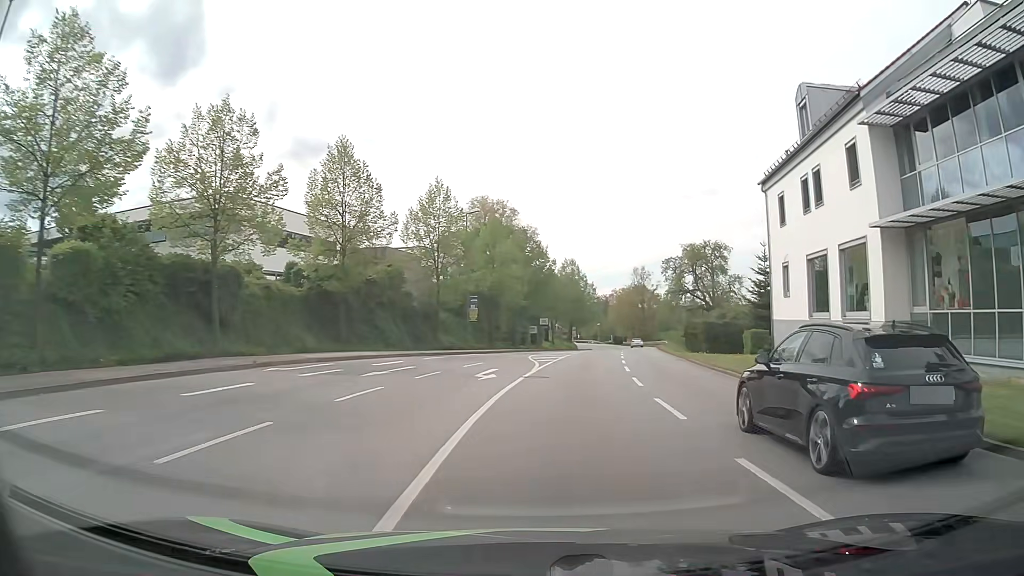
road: tertiary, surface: asphalt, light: Day
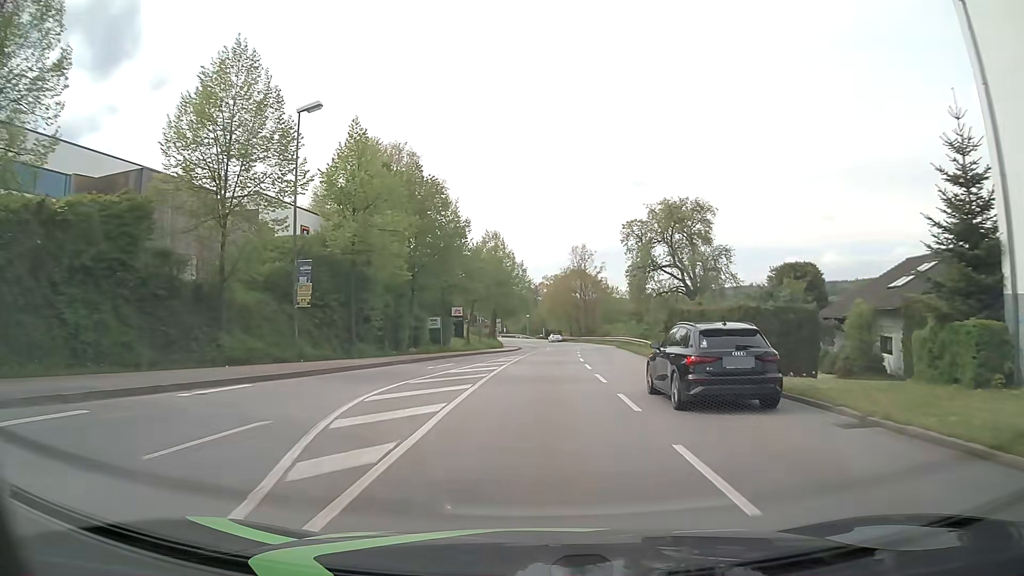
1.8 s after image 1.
(+1.4, +23.4) m; +6°
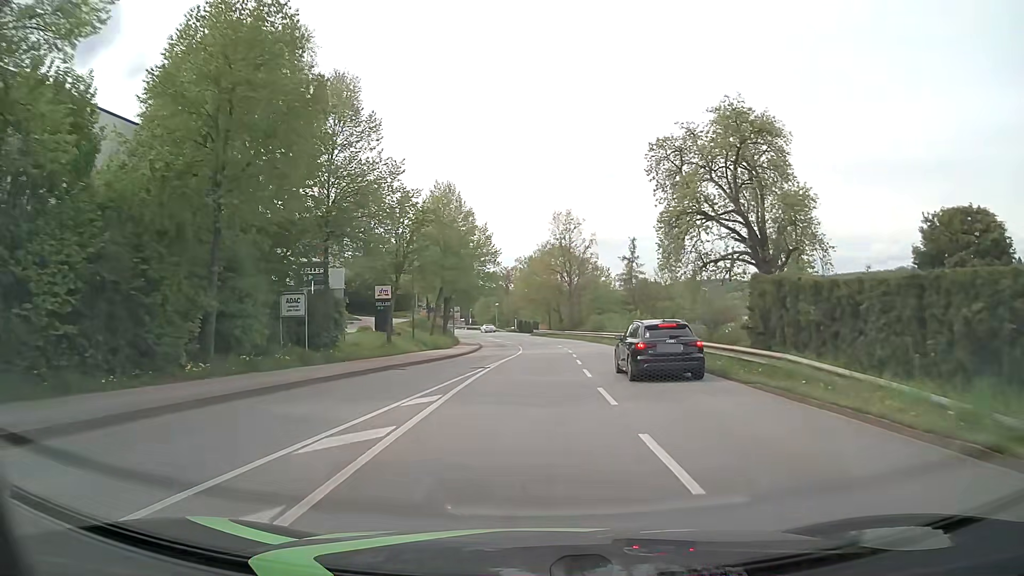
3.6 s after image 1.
(+0.5, +23.4) m; +2°
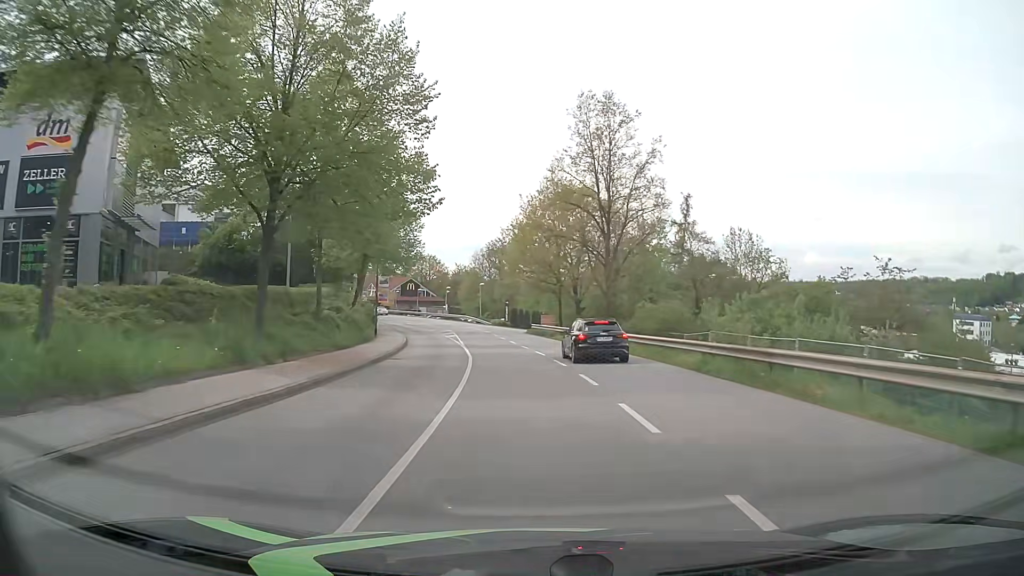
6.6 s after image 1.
(+0.3, +38.9) m; 0°
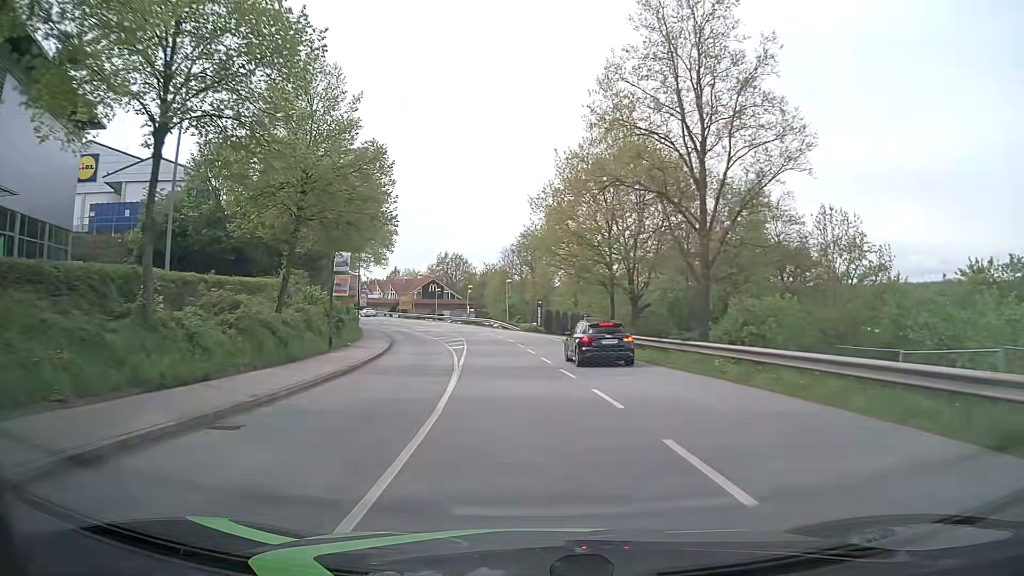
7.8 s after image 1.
(-0.4, +15.4) m; -3°
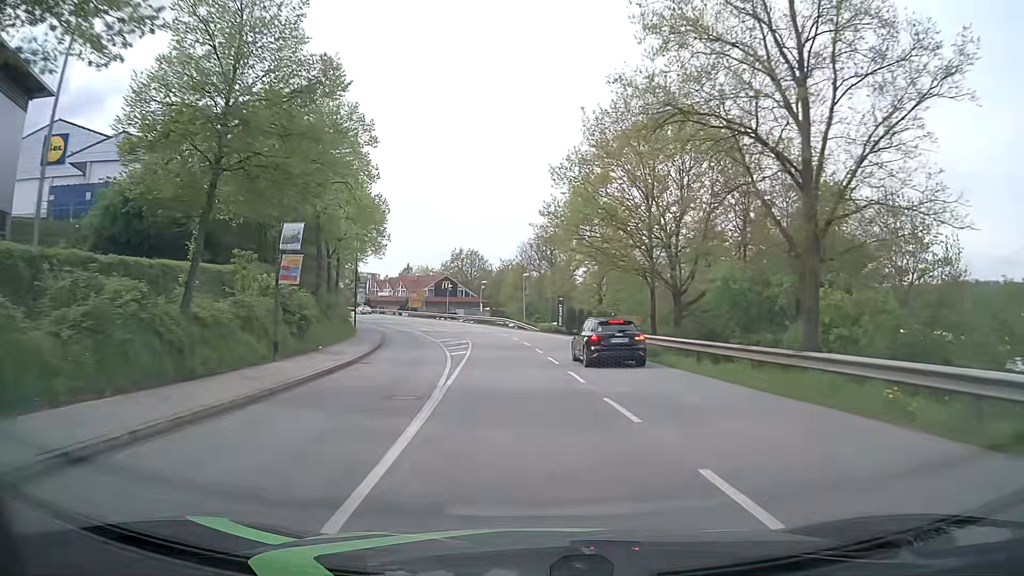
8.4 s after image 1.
(-0.1, +7.6) m; -2°
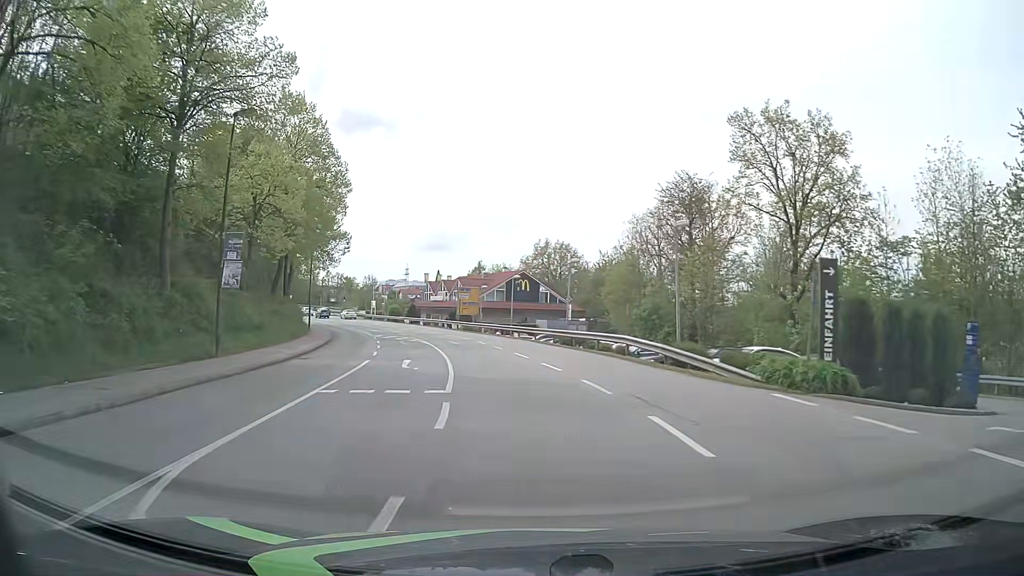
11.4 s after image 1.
(-2.2, +37.8) m; -9°
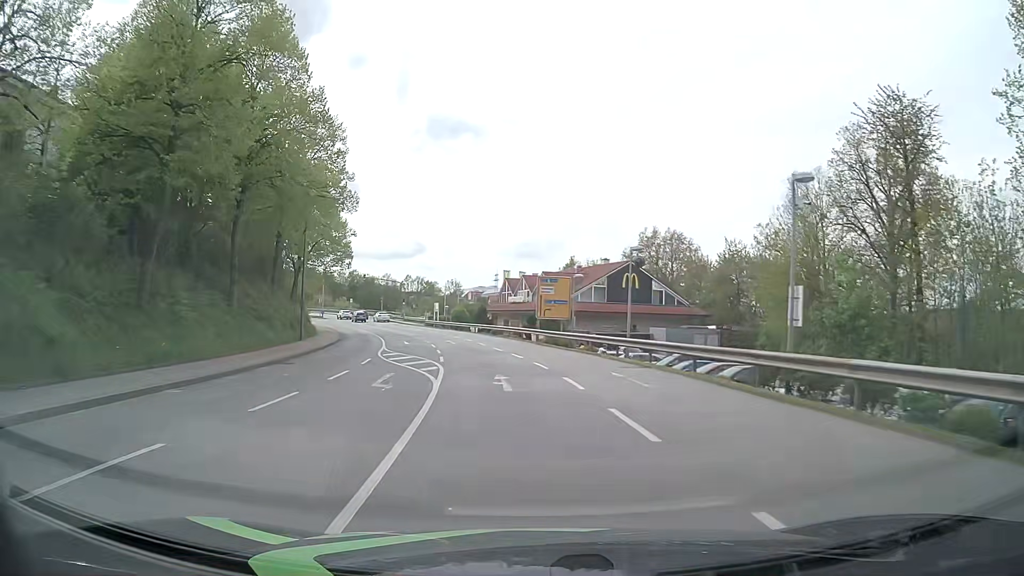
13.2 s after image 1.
(-1.1, +22.7) m; -7°
(0, +10) (-1, +20) (-3, +30) (-5, +40) (-7, +49) (-10, +59) (-14, +68) (-17, +78) (-21, +87) (-26, +96) m
